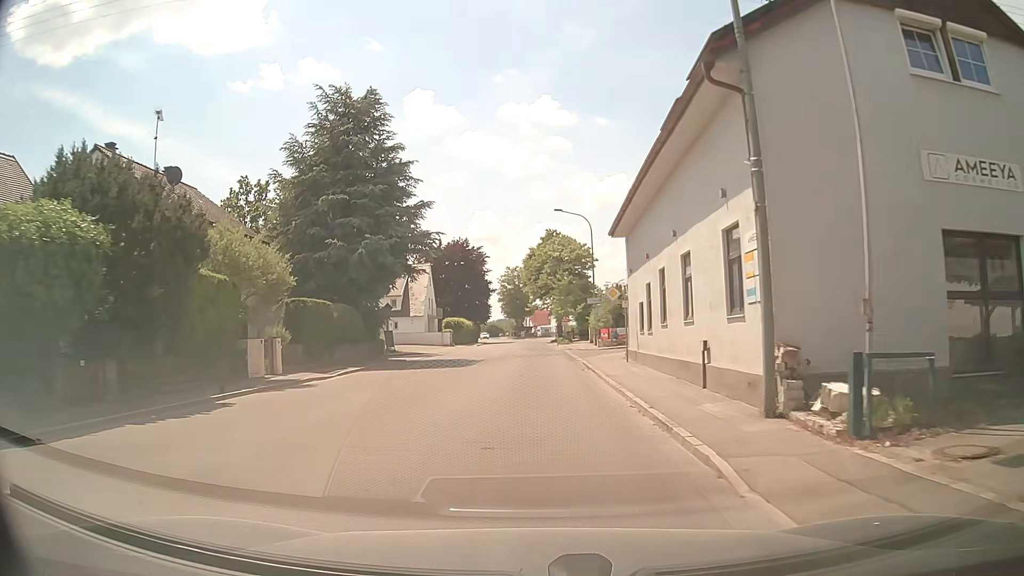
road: tertiary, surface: asphalt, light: Day
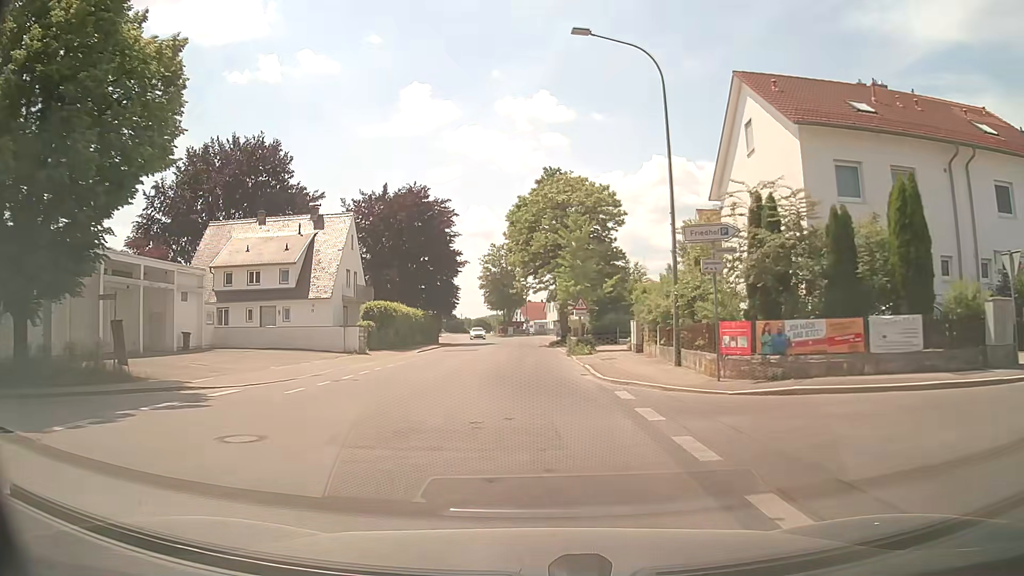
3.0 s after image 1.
(+0.5, +32.9) m; +1°
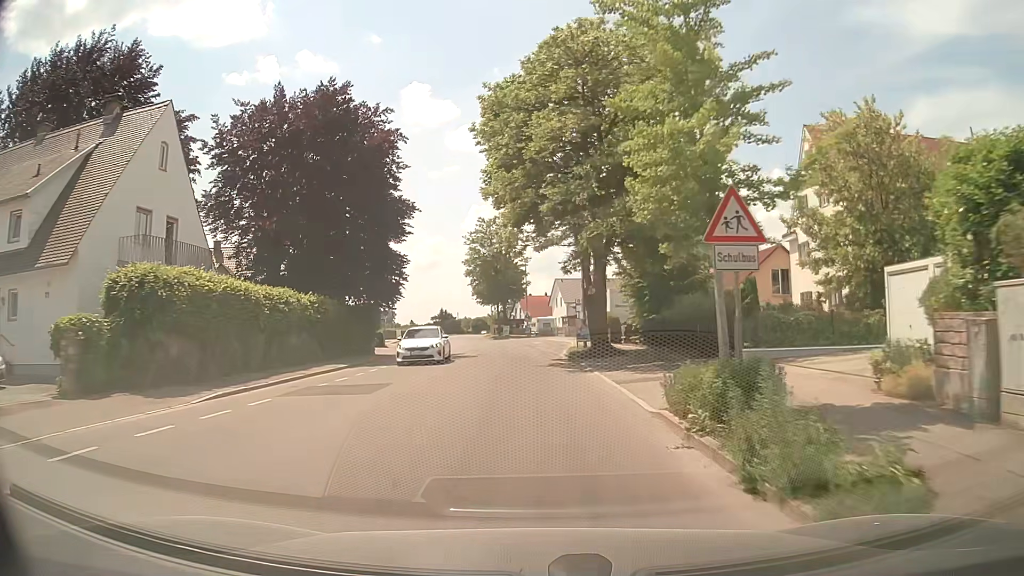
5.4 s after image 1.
(-0.2, +27.1) m; 0°
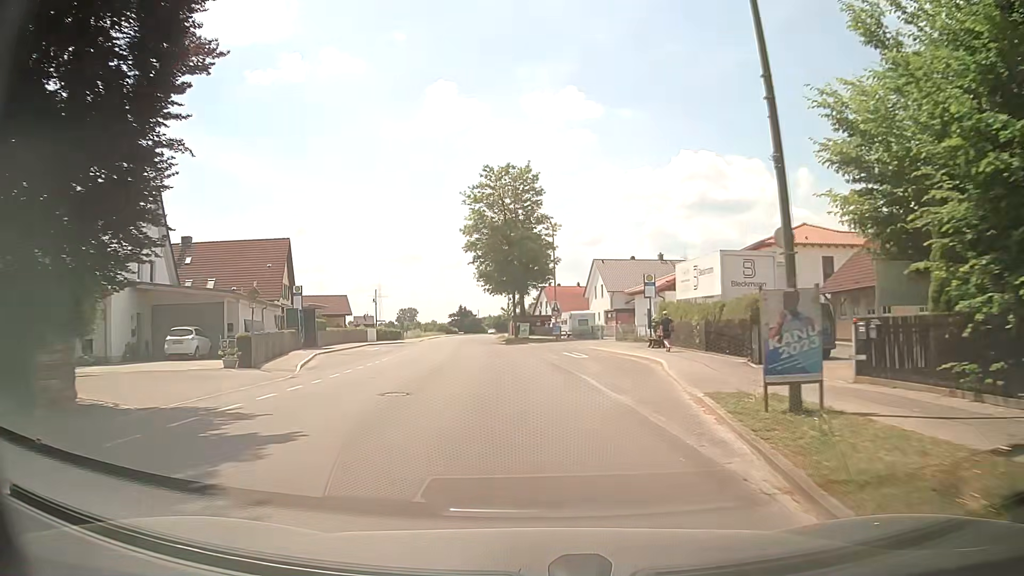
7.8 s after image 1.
(-0.4, +27.7) m; -2°
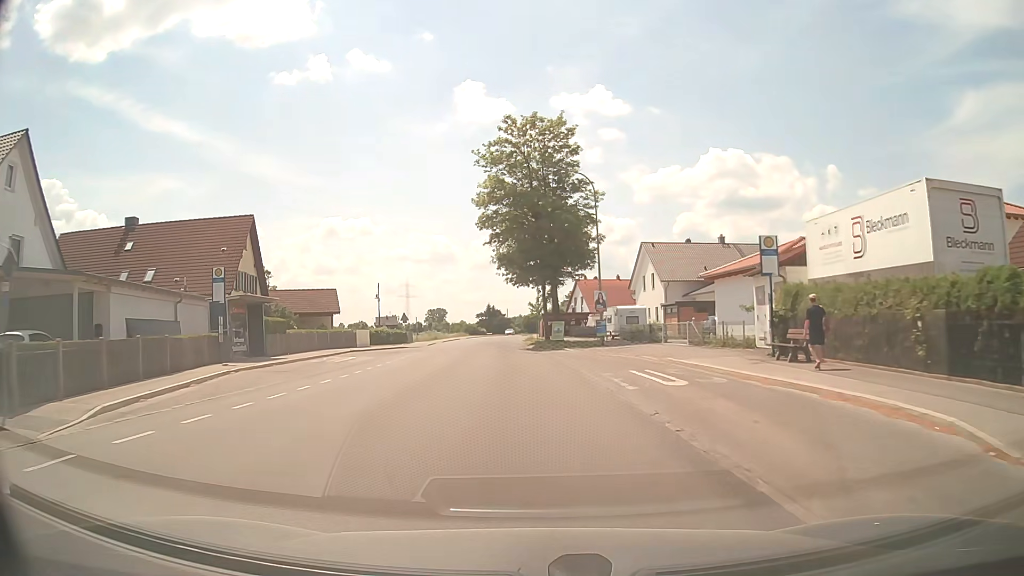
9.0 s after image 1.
(-0.4, +14.0) m; -3°
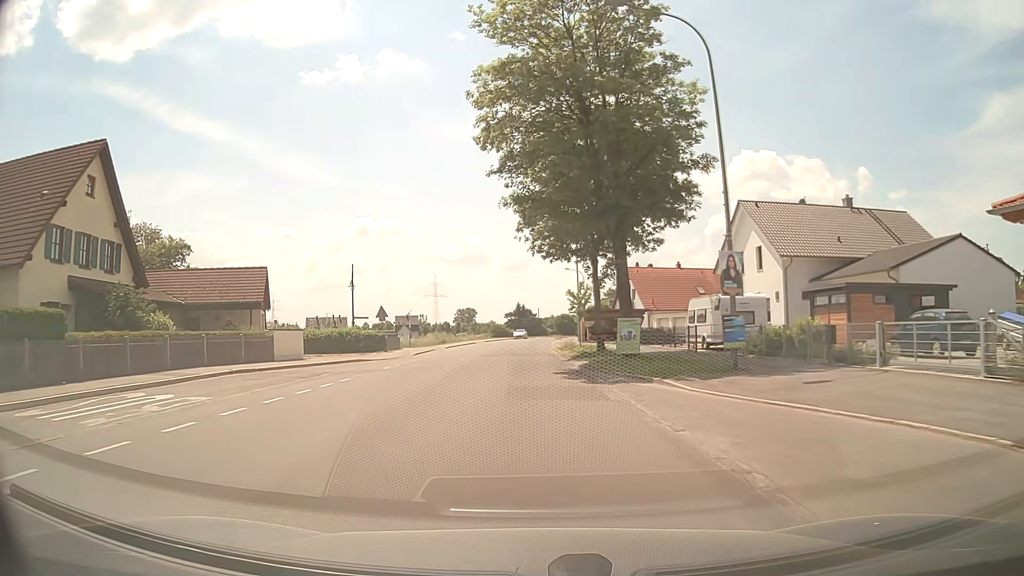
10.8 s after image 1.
(-0.7, +21.3) m; -3°
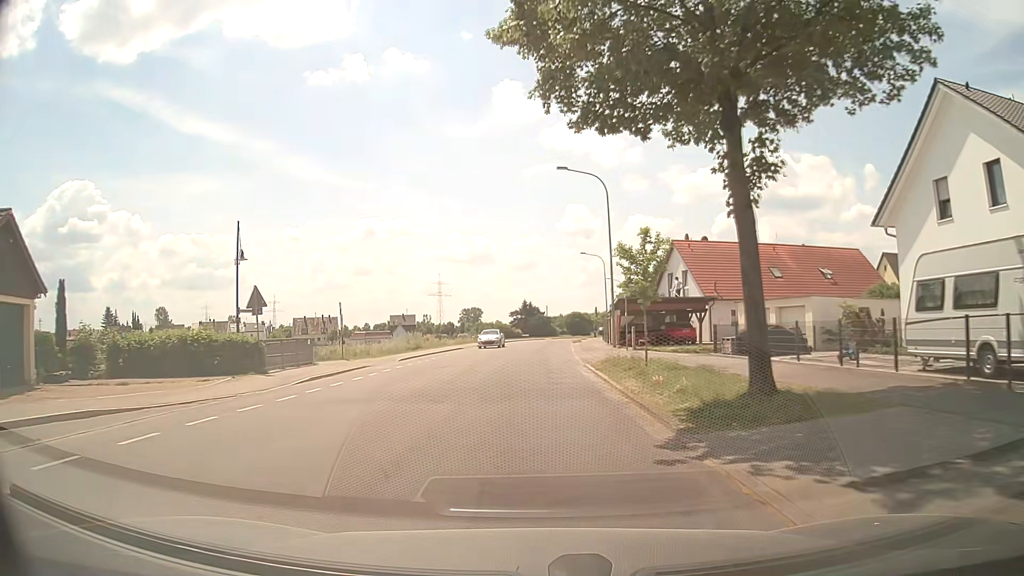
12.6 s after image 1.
(-0.2, +21.3) m; -1°
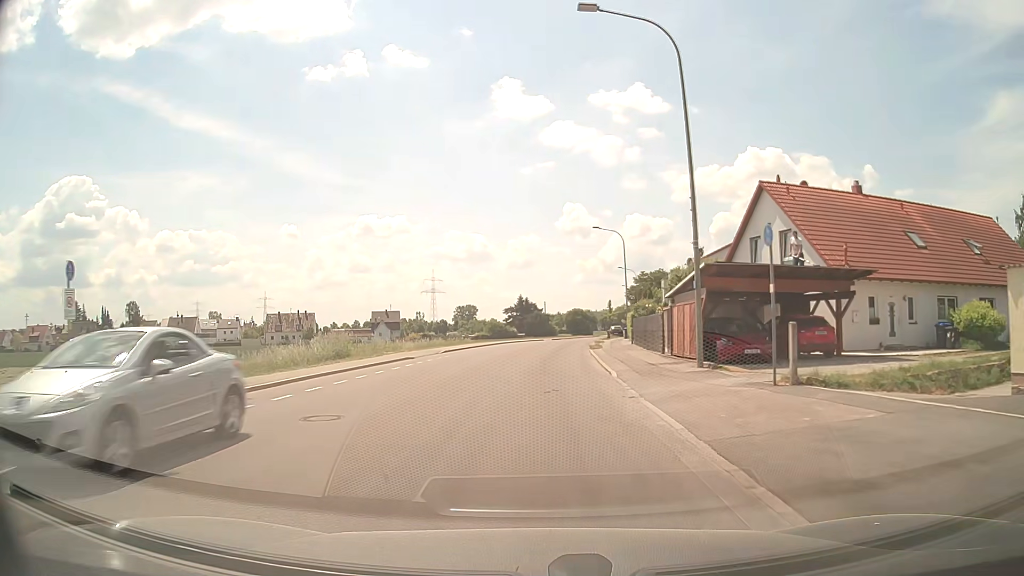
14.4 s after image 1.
(0.0, +21.1) m; +1°
(0, +10) (0, +20) (+1, +30) (+1, +40) (+2, +50) (+3, +60) (+4, +70) (+6, +80) (+7, +90) (+9, +99) m
